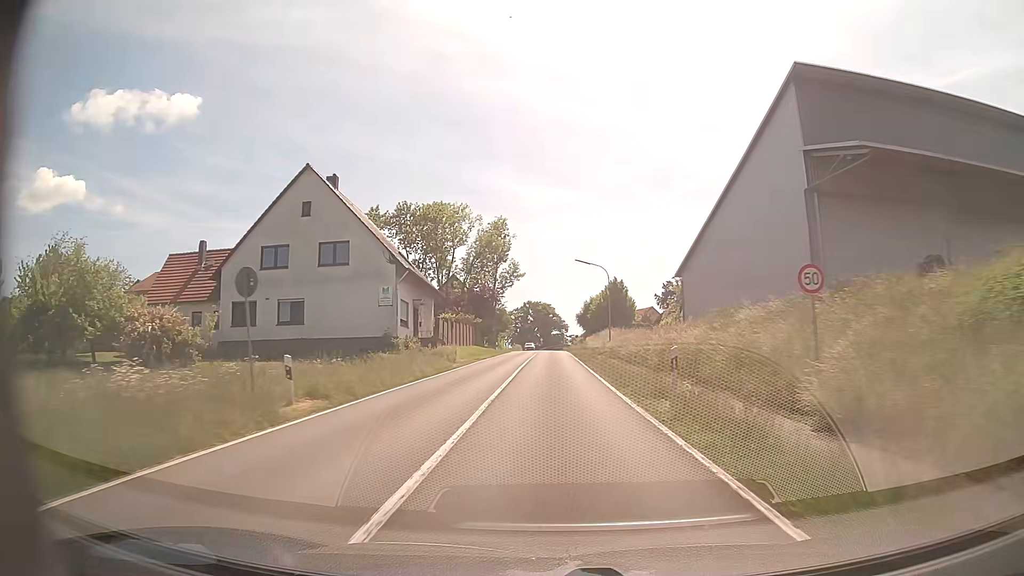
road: tertiary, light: Day
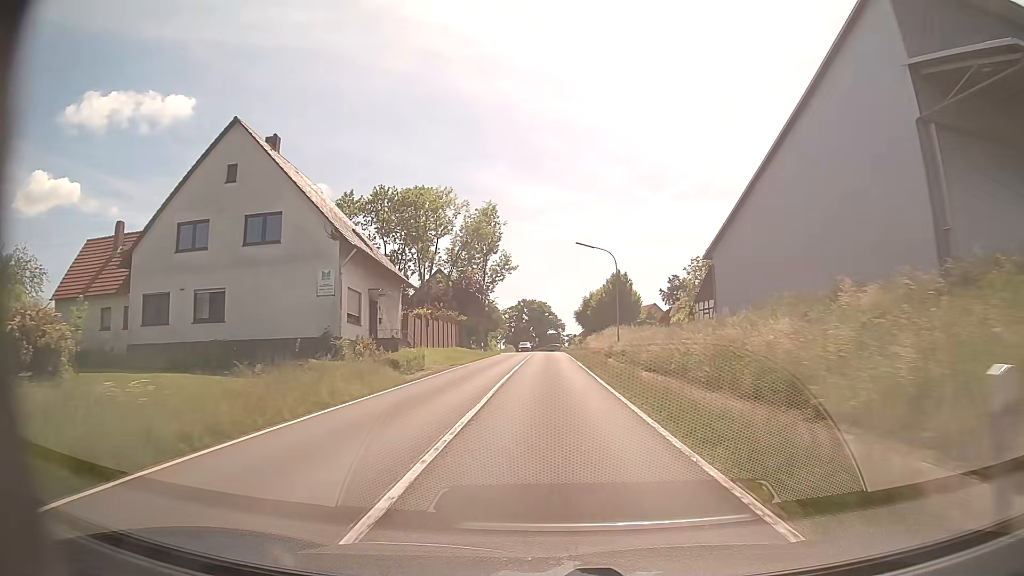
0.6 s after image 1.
(0.0, +10.0) m; 0°
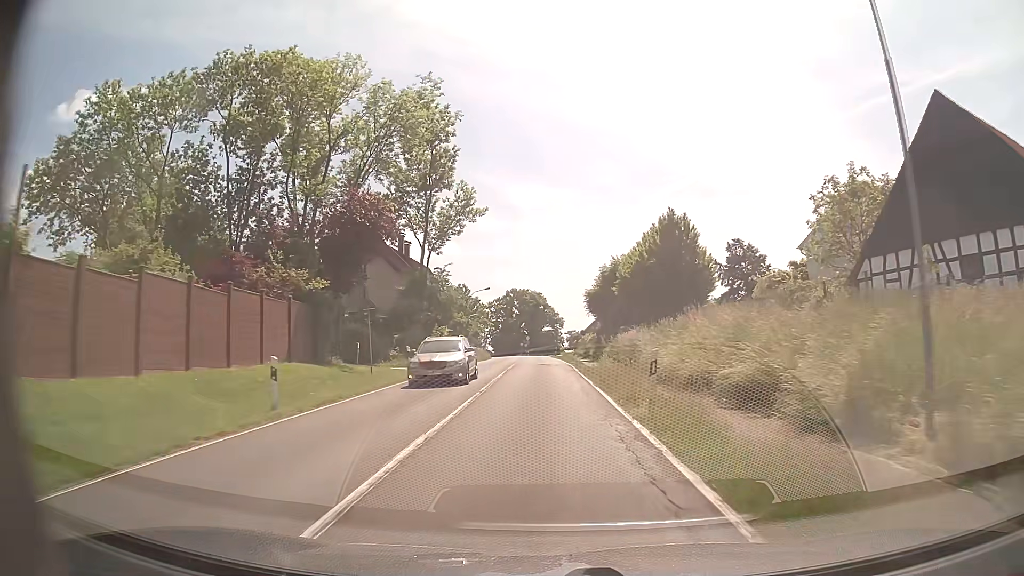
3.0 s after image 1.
(+0.2, +39.5) m; 0°
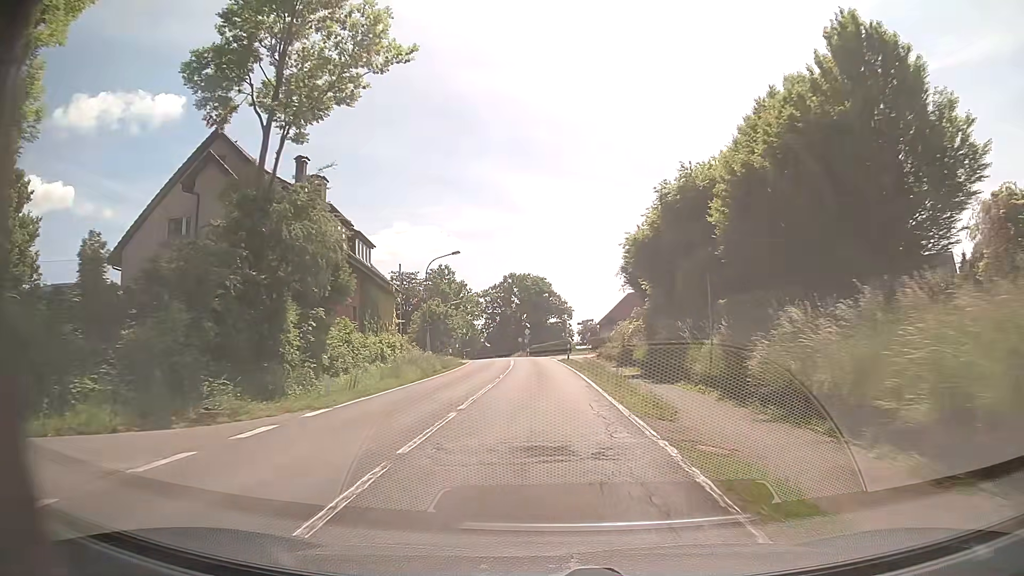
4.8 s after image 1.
(-0.1, +28.9) m; 0°
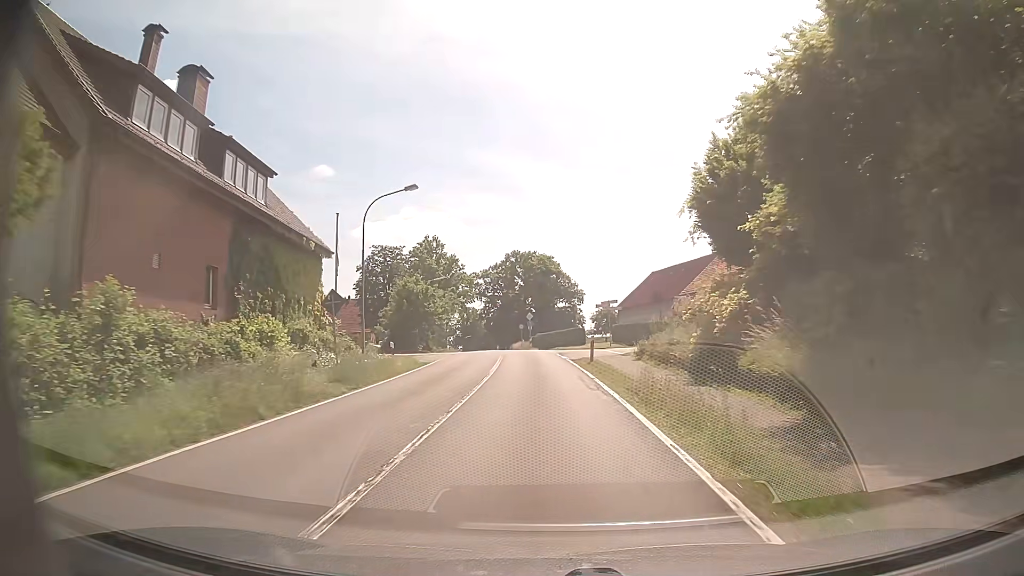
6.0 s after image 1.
(-0.1, +17.6) m; -1°
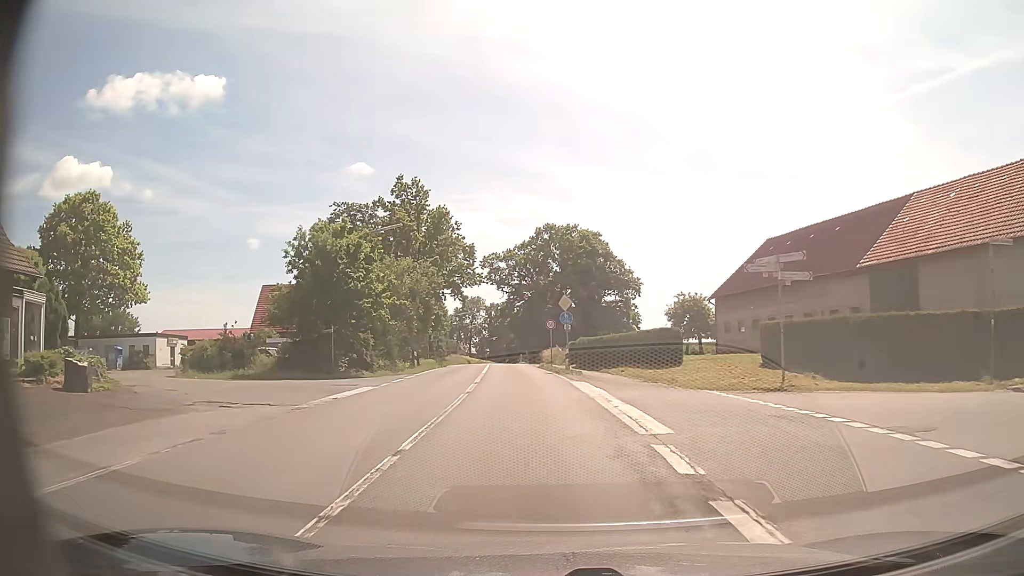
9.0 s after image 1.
(-0.6, +33.7) m; -3°
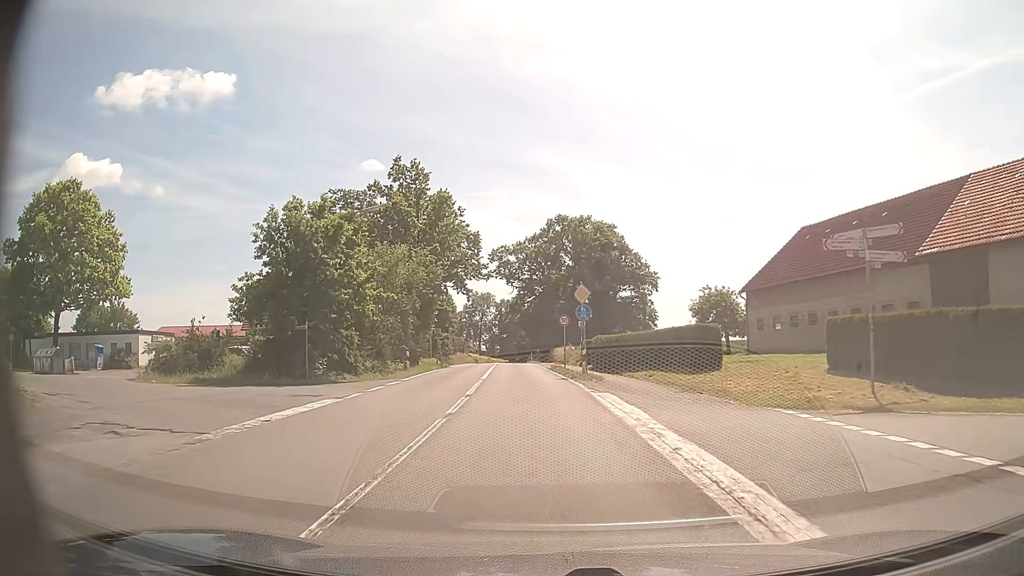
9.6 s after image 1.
(0.0, +4.9) m; -1°
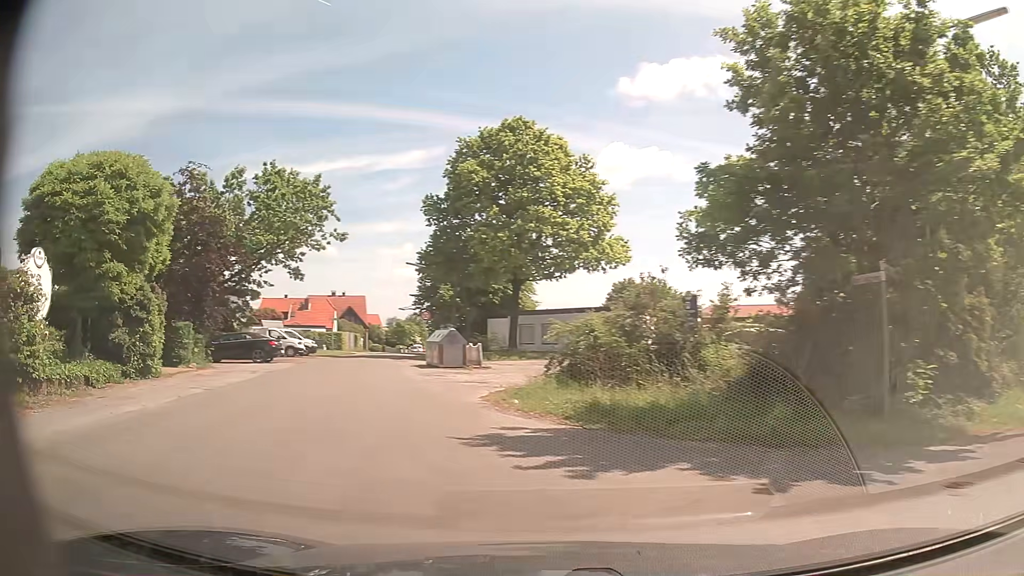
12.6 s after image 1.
(-4.7, +16.8) m; -48°
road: unclassified
(-2, +10) (-5, +19) (-8, +29) (-10, +39) (-12, +48) (-14, +58) (-15, +68) (-16, +78) (-17, +88) (-18, +98) m
